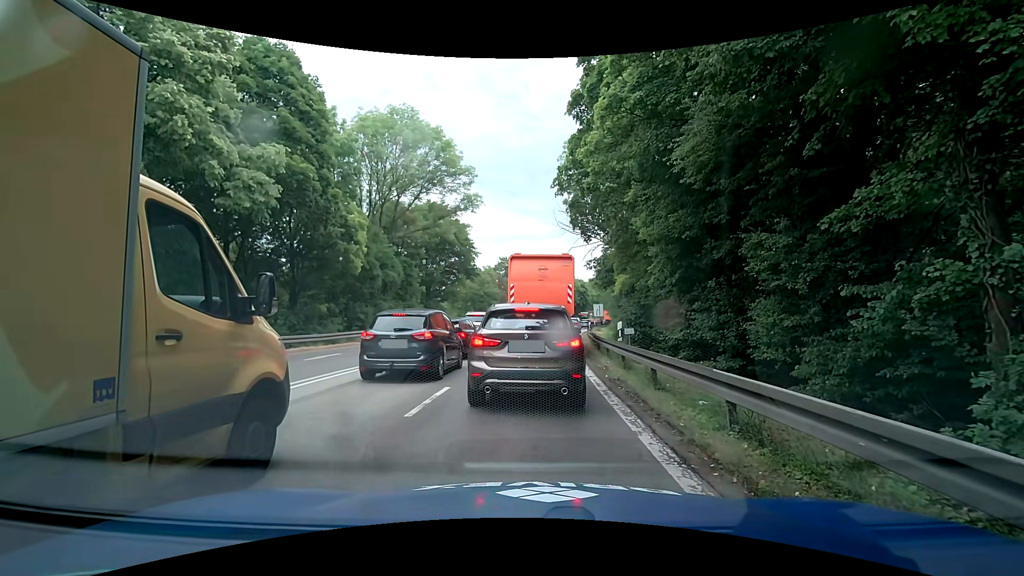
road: trunk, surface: asphalt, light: Day
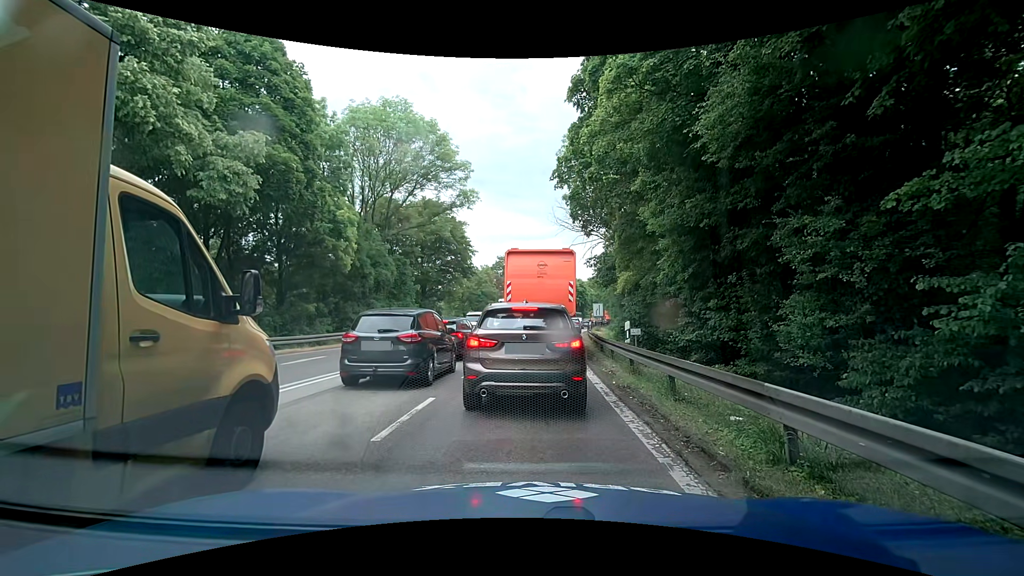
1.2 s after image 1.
(0.0, +1.3) m; 0°
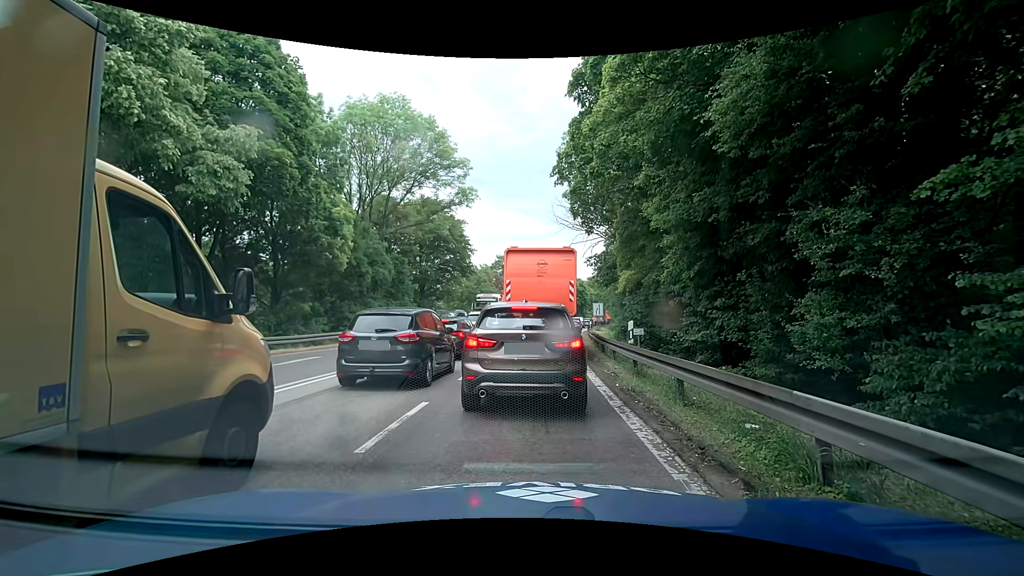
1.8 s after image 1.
(0.0, +0.5) m; 0°
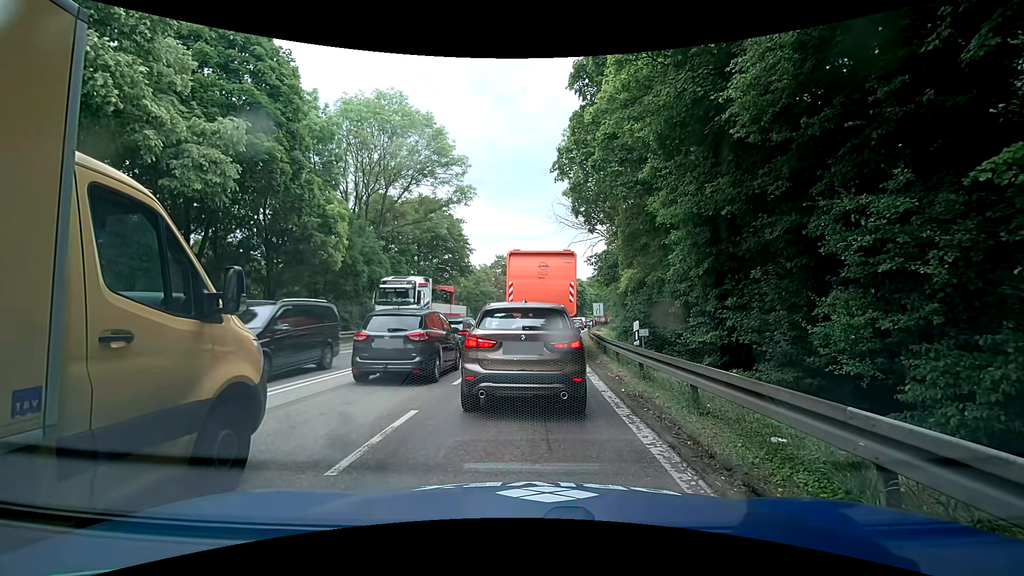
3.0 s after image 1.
(0.0, +0.7) m; 0°
